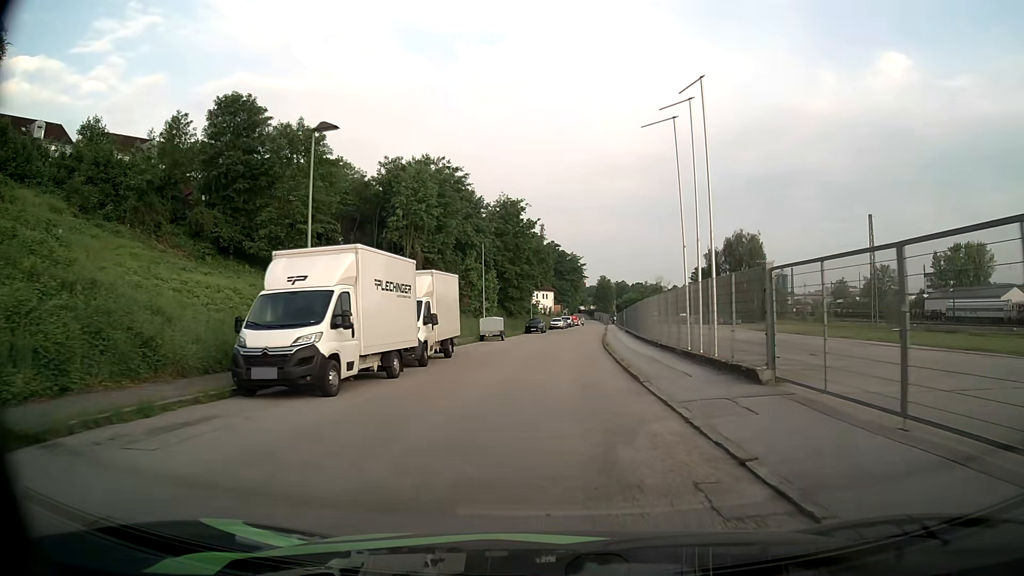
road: residential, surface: asphalt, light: Day
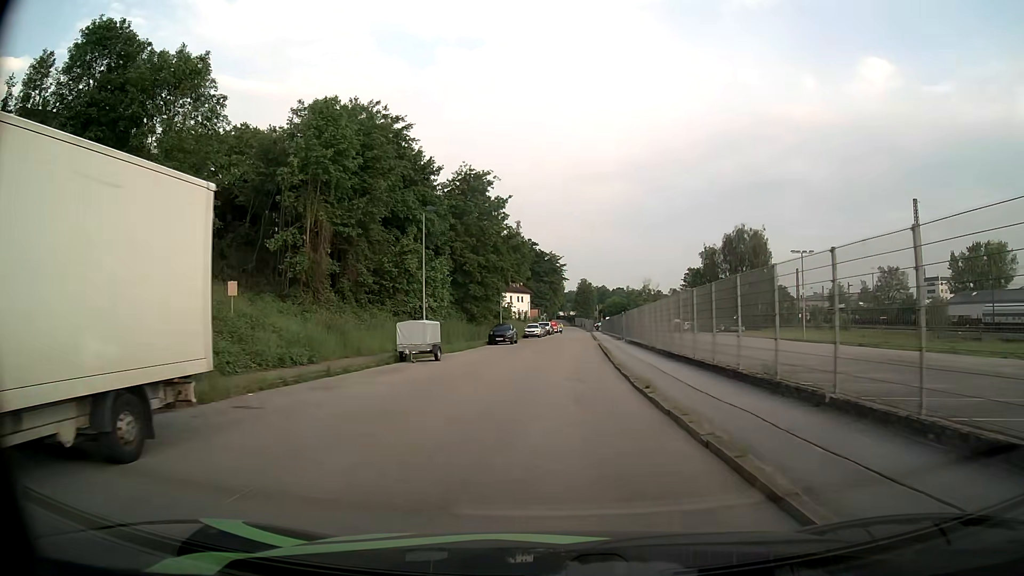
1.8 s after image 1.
(+0.1, +18.5) m; +1°
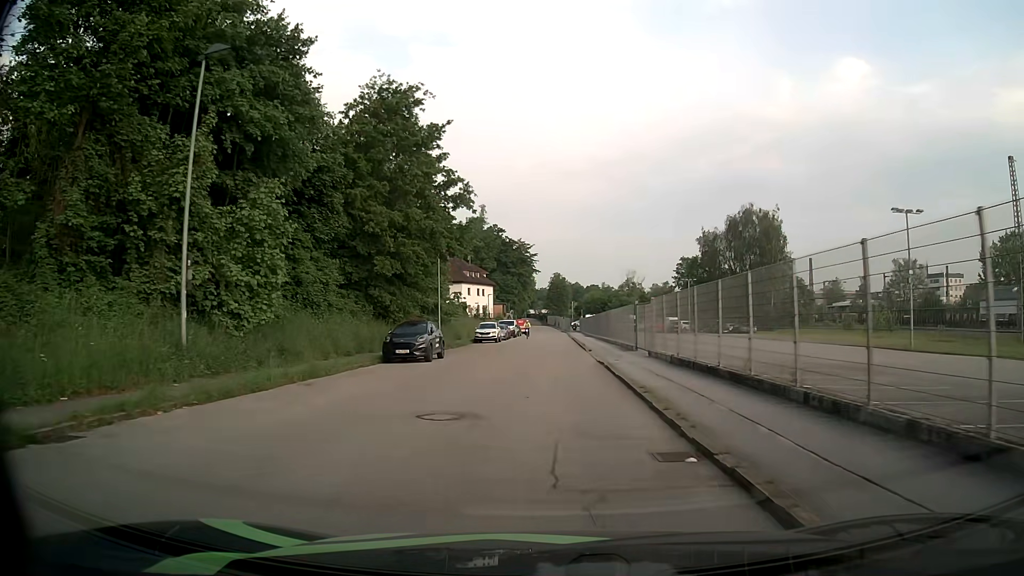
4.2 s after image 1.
(+0.7, +24.1) m; +3°
(0, +10) (0, +20) (0, +30) (0, +40) (0, +50) (0, +60) (0, +70) (0, +80) (0, +90) (0, +100) m
